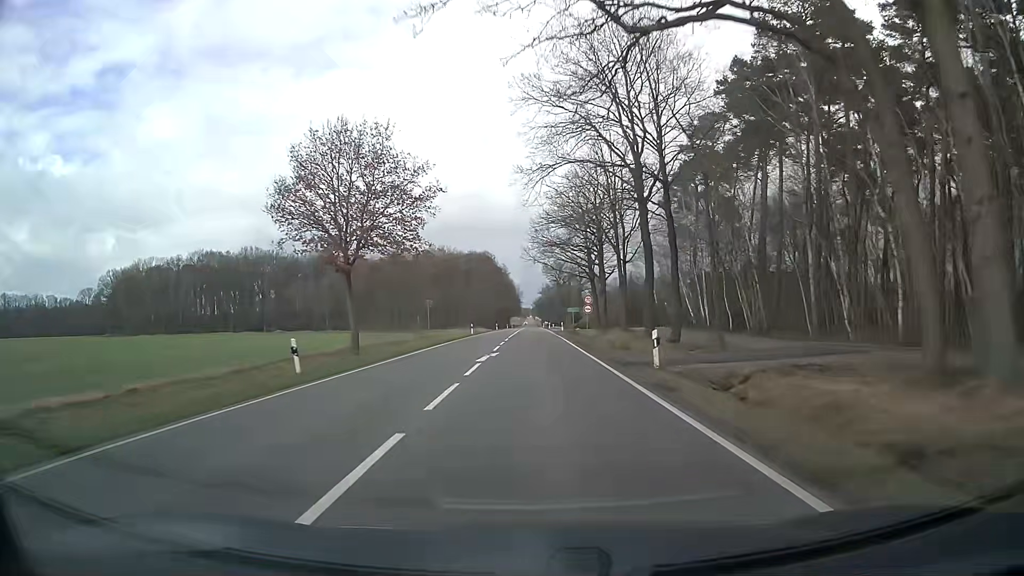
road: secondary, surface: asphalt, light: Day
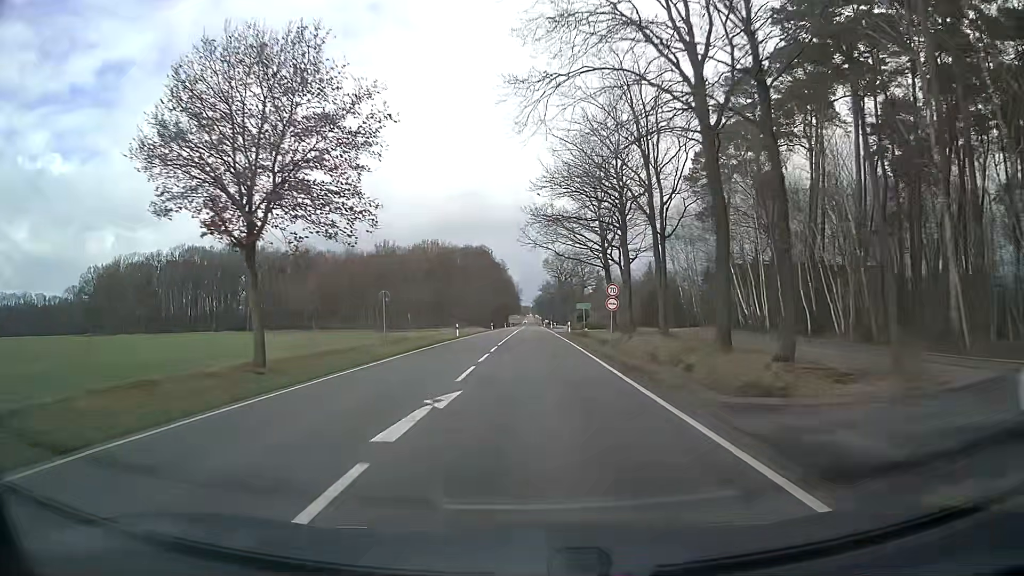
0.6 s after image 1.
(-0.1, +13.6) m; -1°
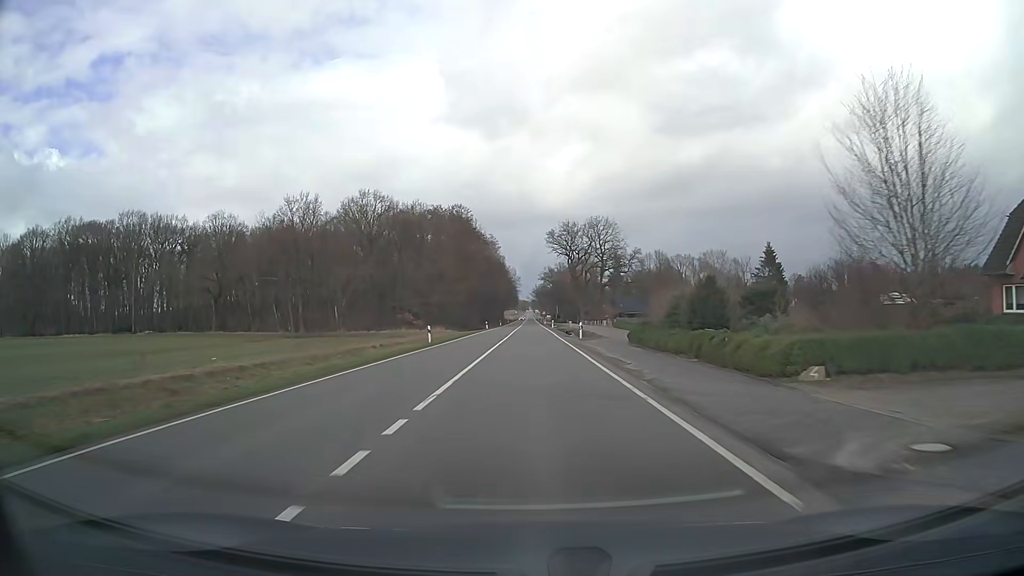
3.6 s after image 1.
(+0.3, +63.8) m; 0°
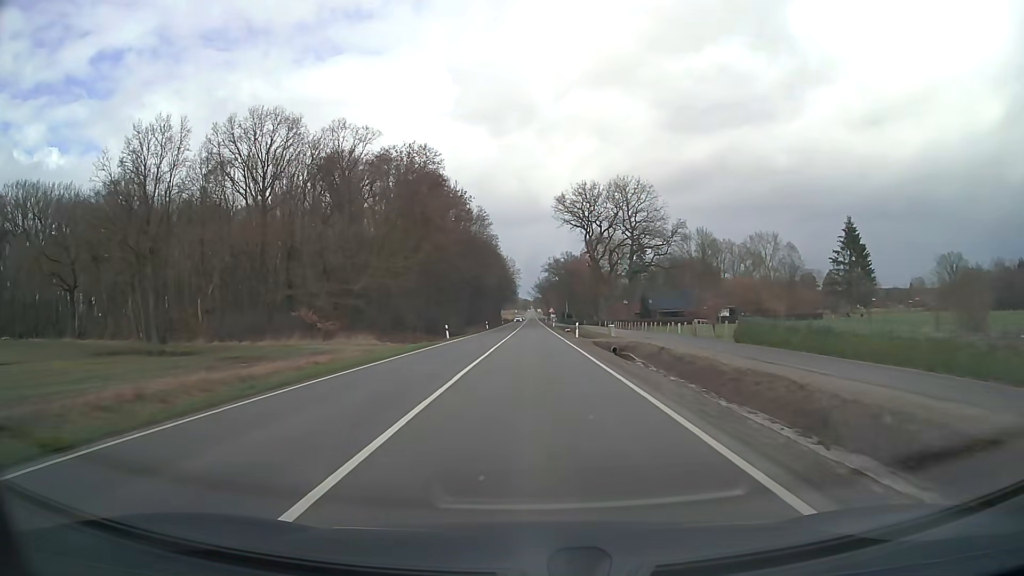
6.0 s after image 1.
(-0.1, +46.7) m; 0°
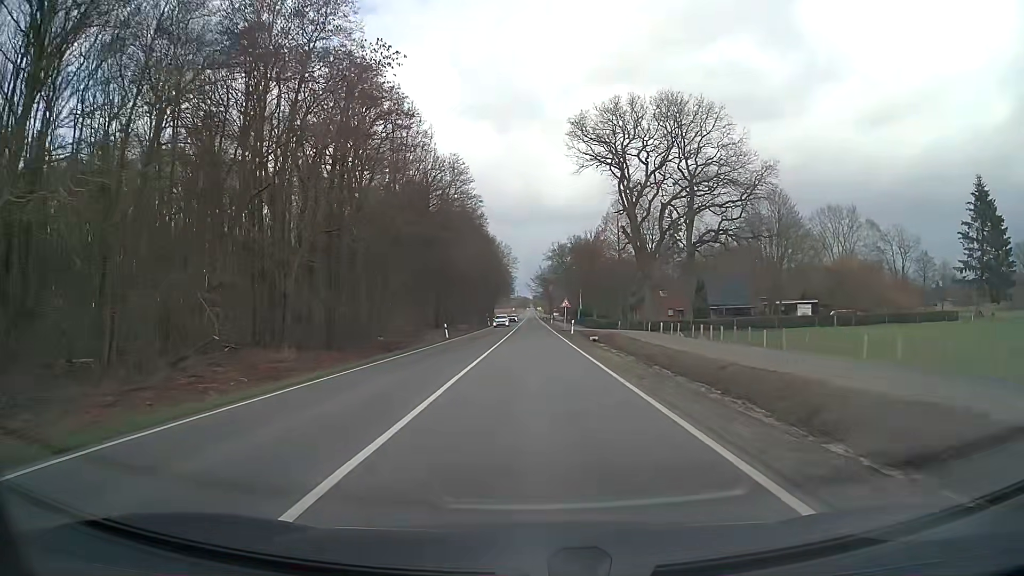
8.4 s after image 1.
(0.0, +44.6) m; 0°
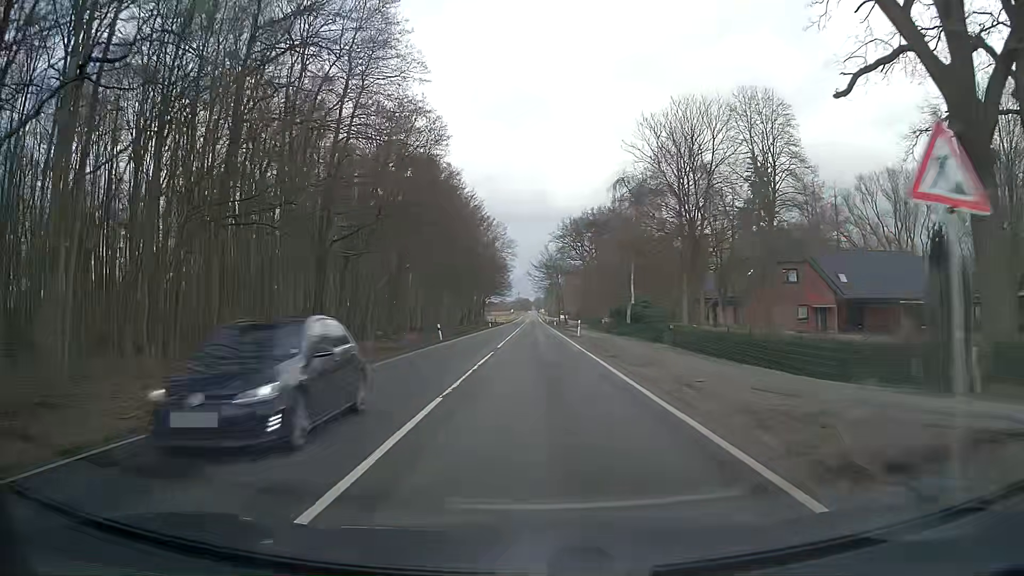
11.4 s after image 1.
(-0.1, +54.7) m; 0°
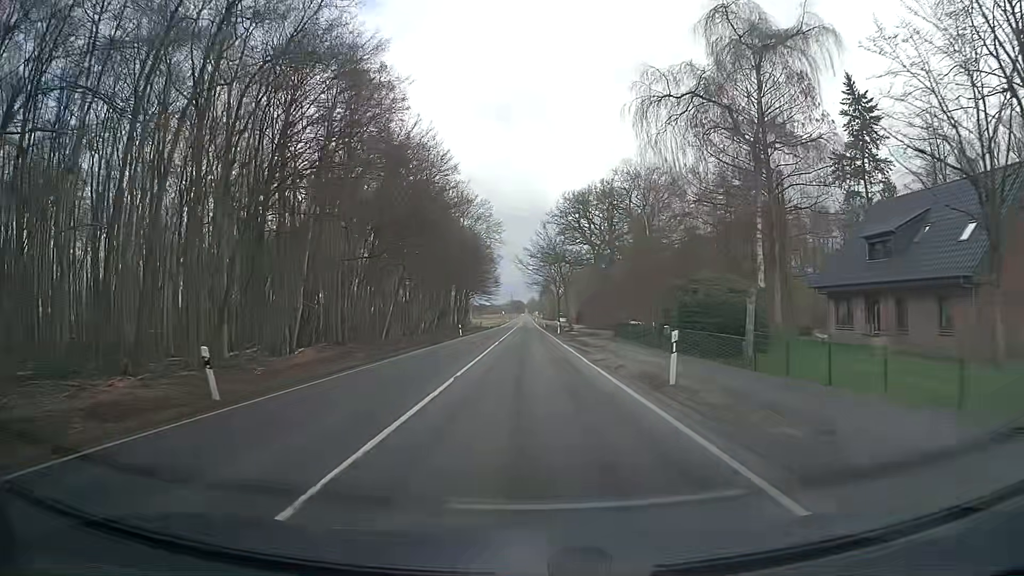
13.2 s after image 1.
(+0.3, +32.5) m; +1°
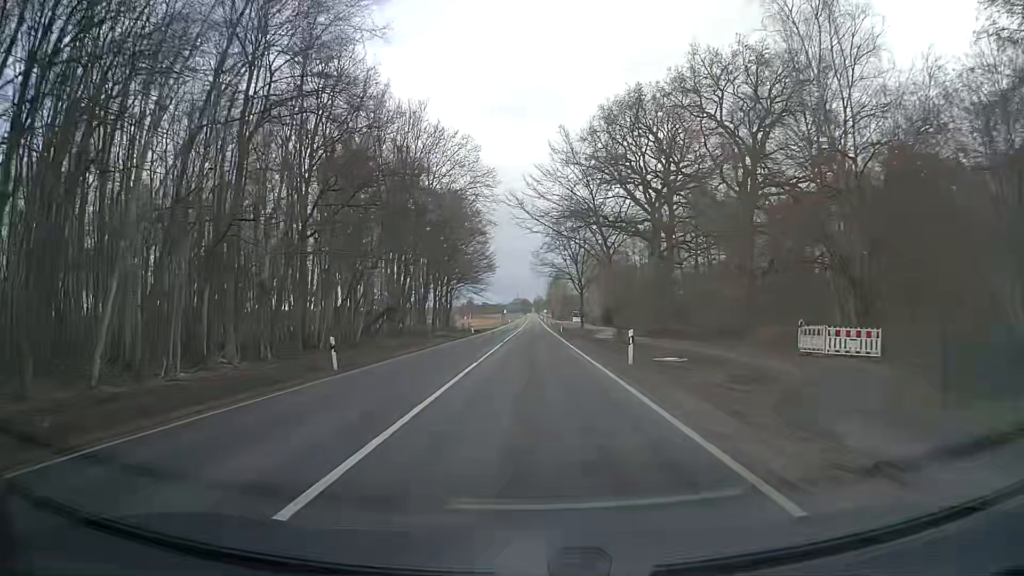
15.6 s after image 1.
(-0.3, +43.1) m; -1°
(0, +10) (0, +20) (0, +30) (0, +40) (0, +50) (0, +60) (0, +70) (0, +80) (0, +90) (0, +100) m
